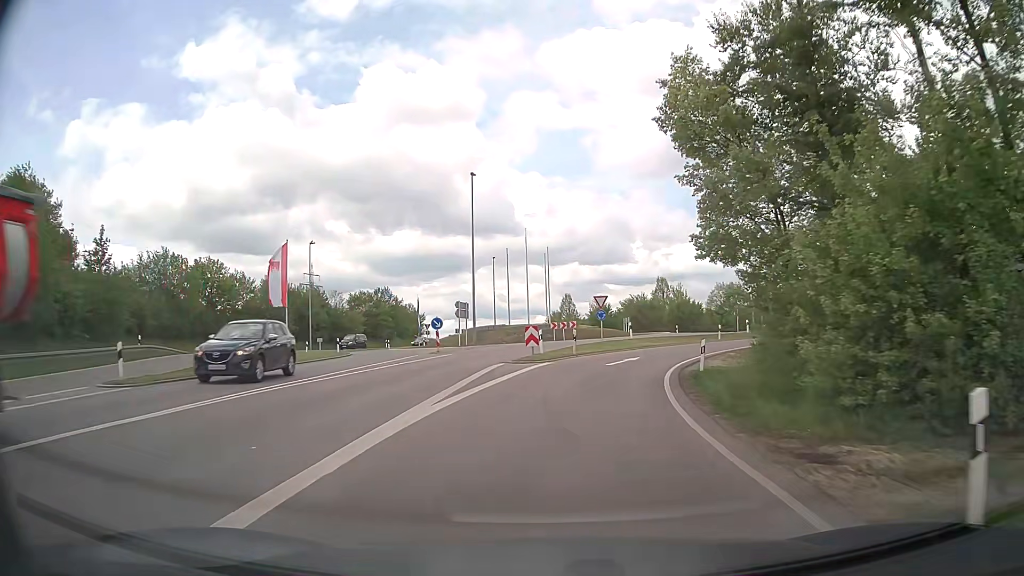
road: primary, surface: asphalt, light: Day
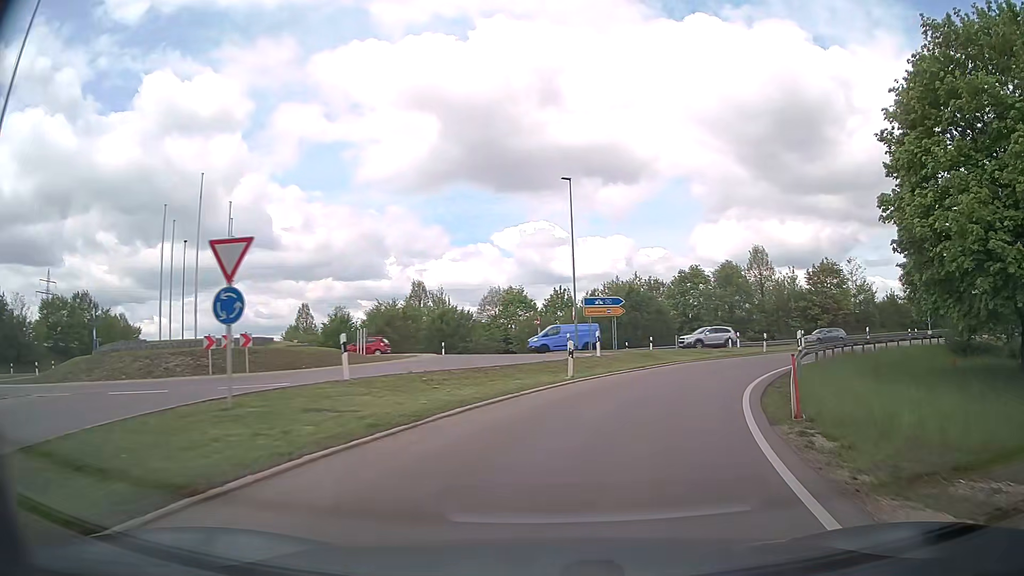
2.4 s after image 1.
(+3.8, +26.9) m; +21°
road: trunk_link
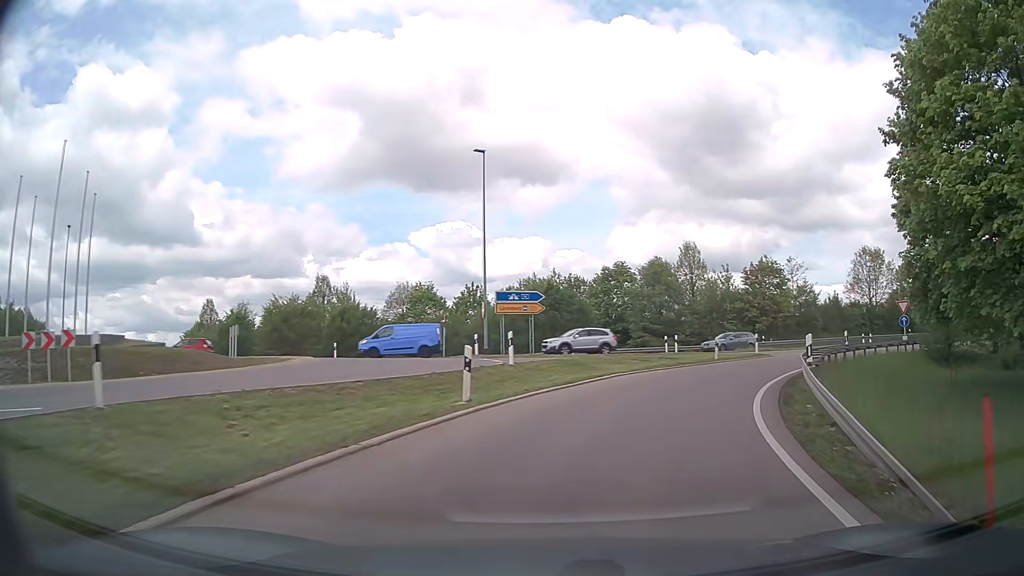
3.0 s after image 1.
(+0.4, +6.6) m; +7°
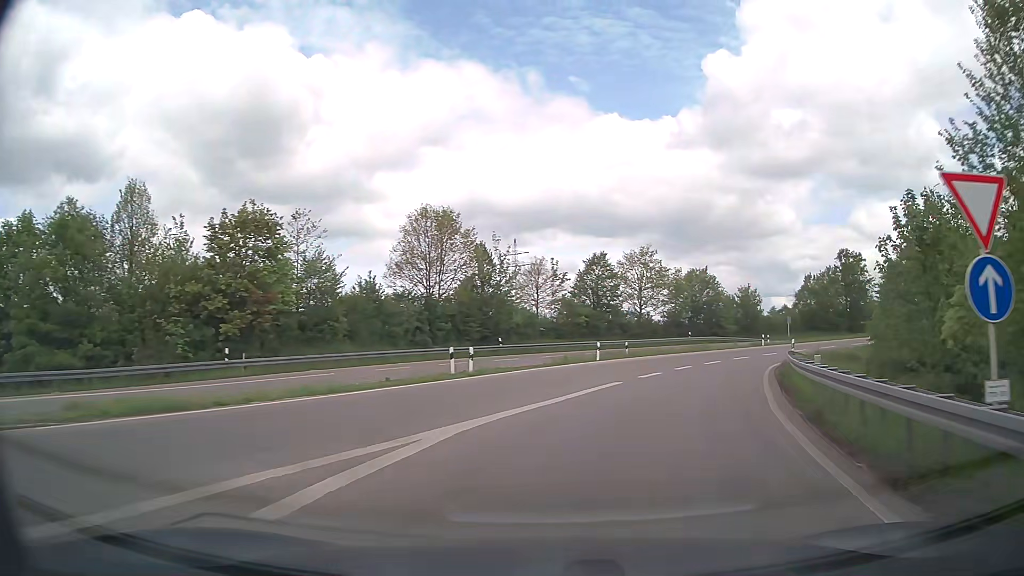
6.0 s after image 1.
(+12.3, +31.4) m; +41°
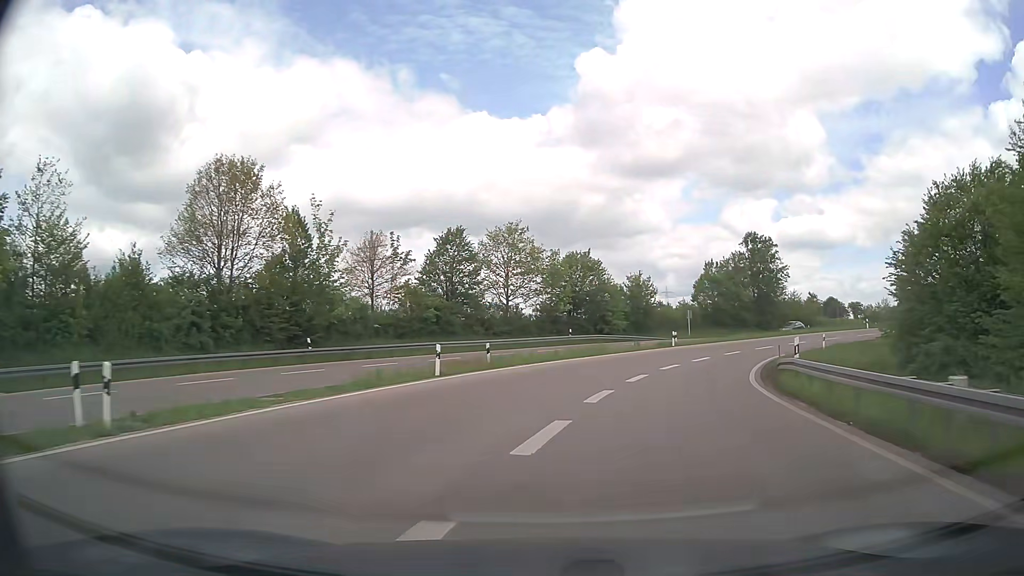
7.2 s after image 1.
(+1.8, +15.4) m; +12°
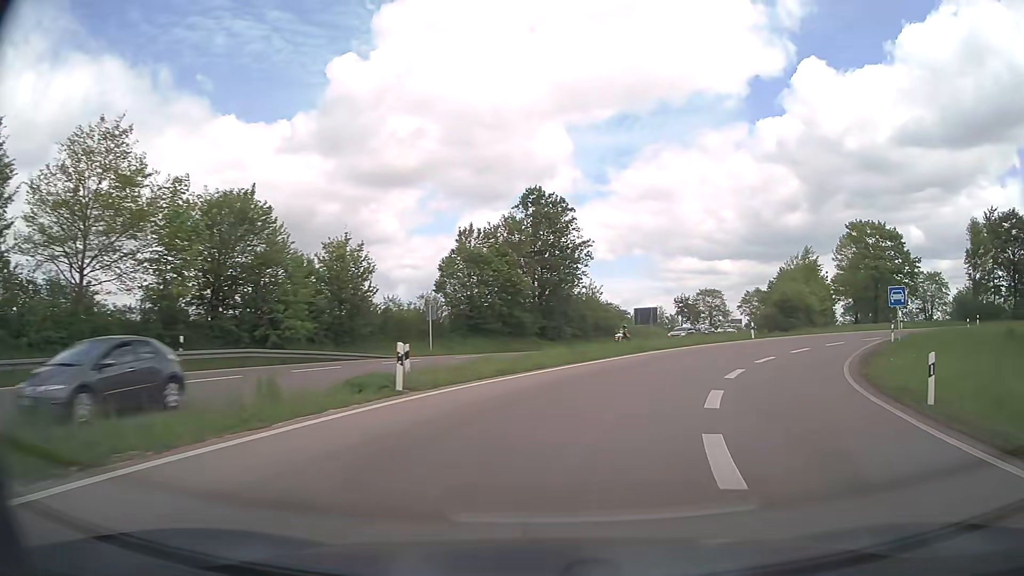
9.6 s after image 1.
(+5.4, +31.3) m; +22°
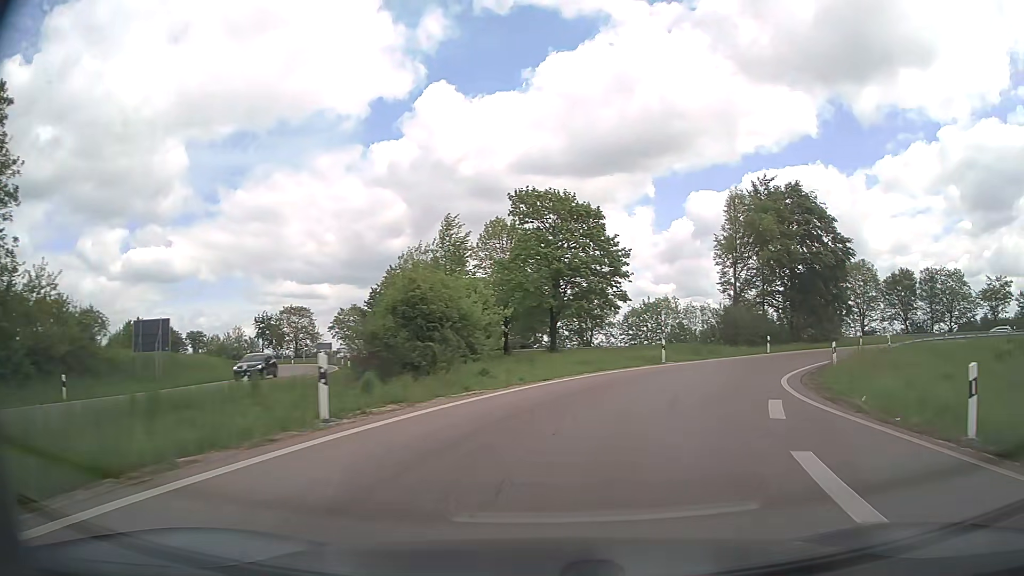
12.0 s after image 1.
(+9.3, +30.1) m; +34°
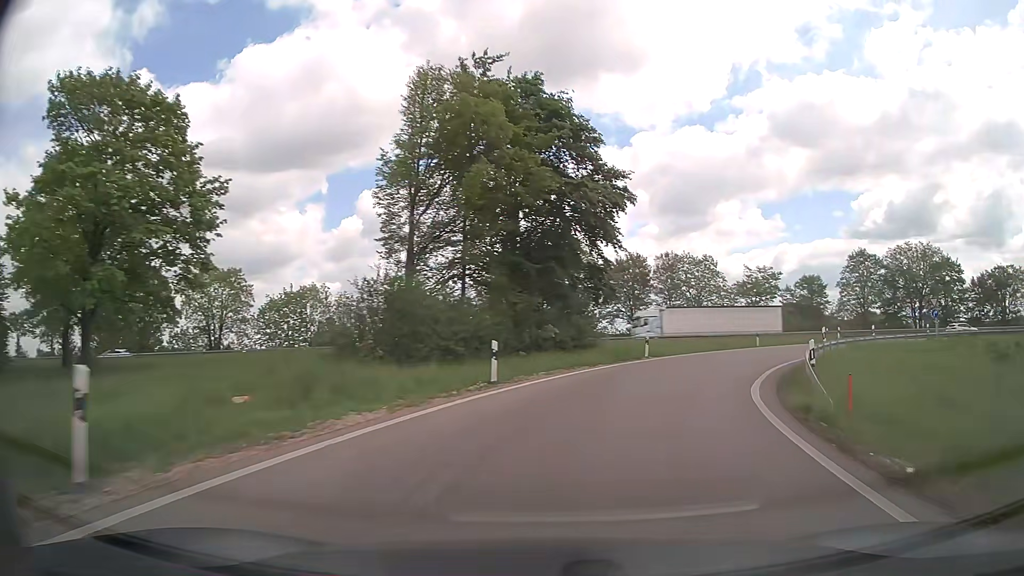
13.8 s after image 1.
(+5.8, +23.3) m; +28°
(+1, +10) (+4, +19) (+9, +28) (+15, +36) (+23, +42) (+31, +47) (+41, +51) (+51, +53) (+60, +54) (+70, +55) m
